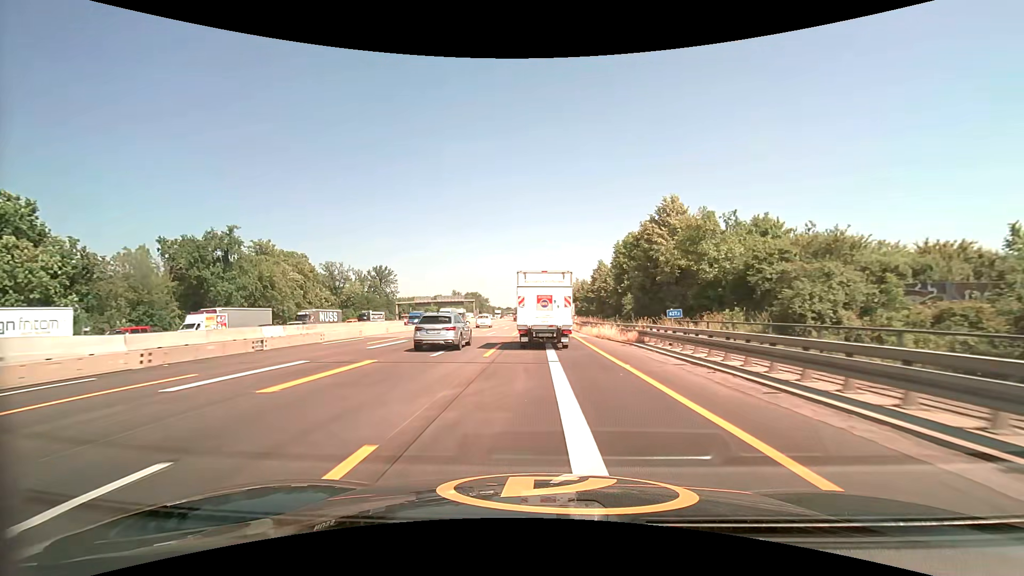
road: motorway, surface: asphalt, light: Day
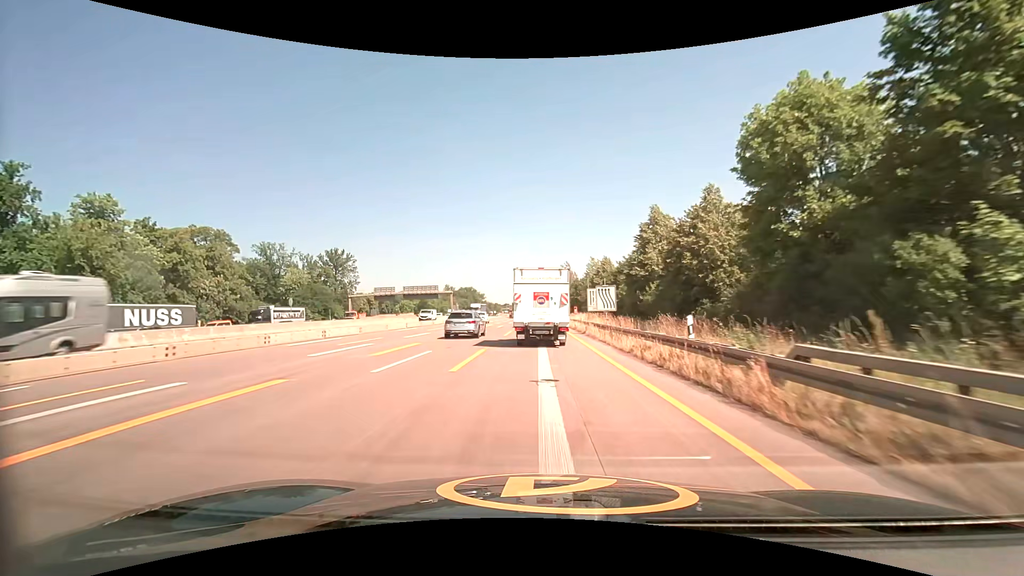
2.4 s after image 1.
(-0.1, +41.0) m; 0°
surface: concrete
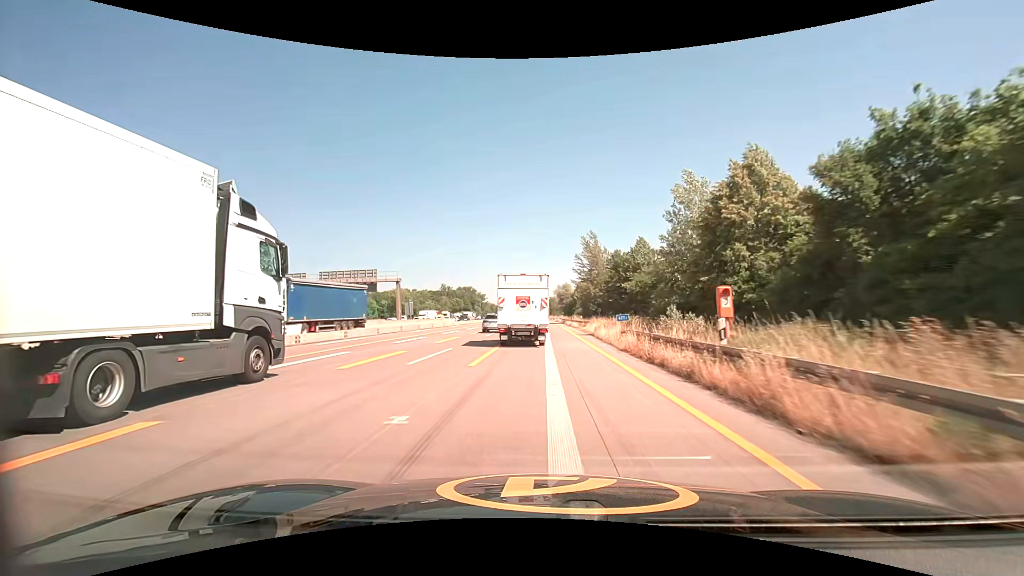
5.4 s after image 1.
(-0.3, +51.7) m; -1°
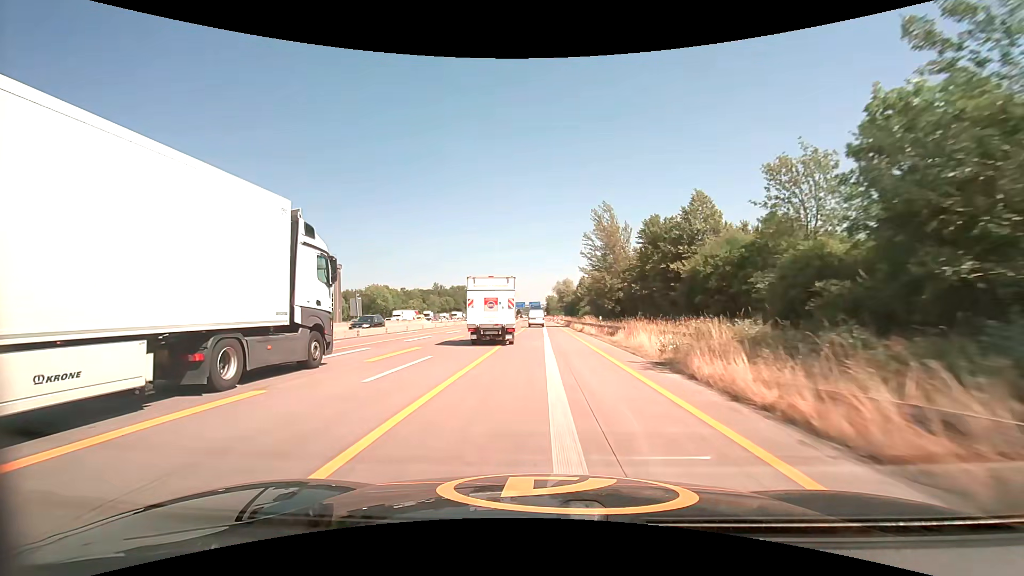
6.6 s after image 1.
(+0.1, +21.6) m; +1°
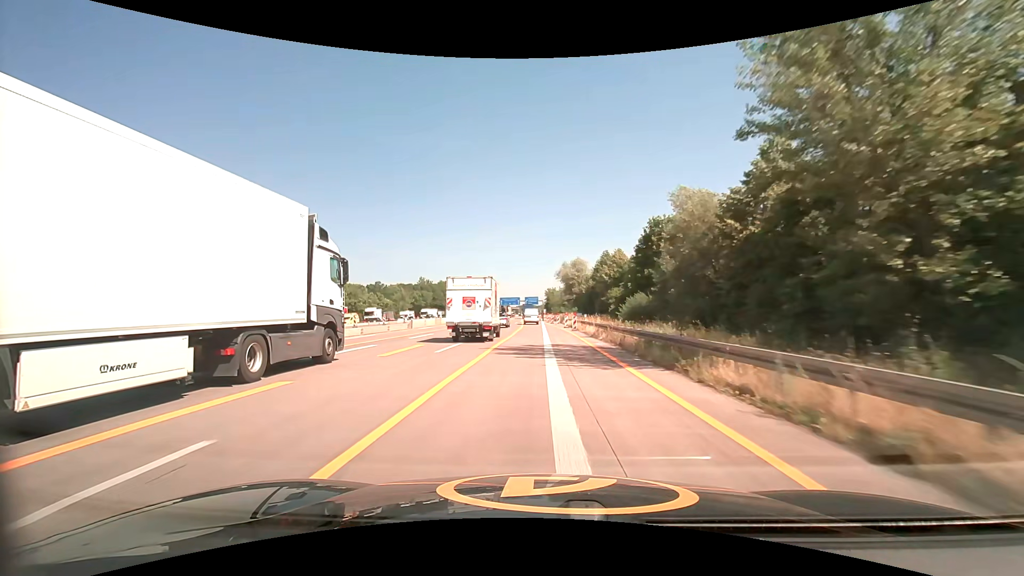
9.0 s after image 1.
(-0.2, +47.1) m; 0°
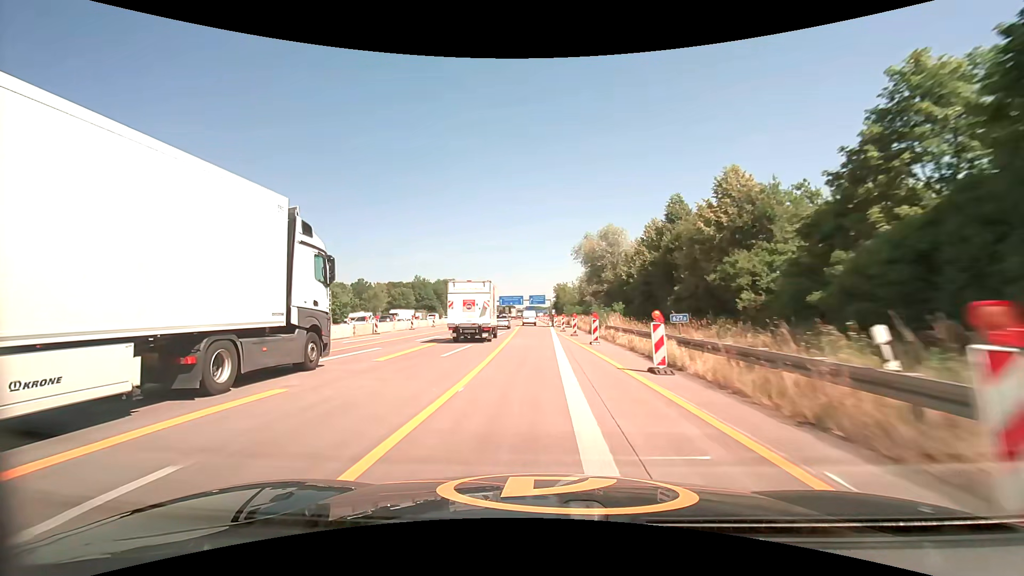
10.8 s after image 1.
(-0.1, +36.9) m; -1°
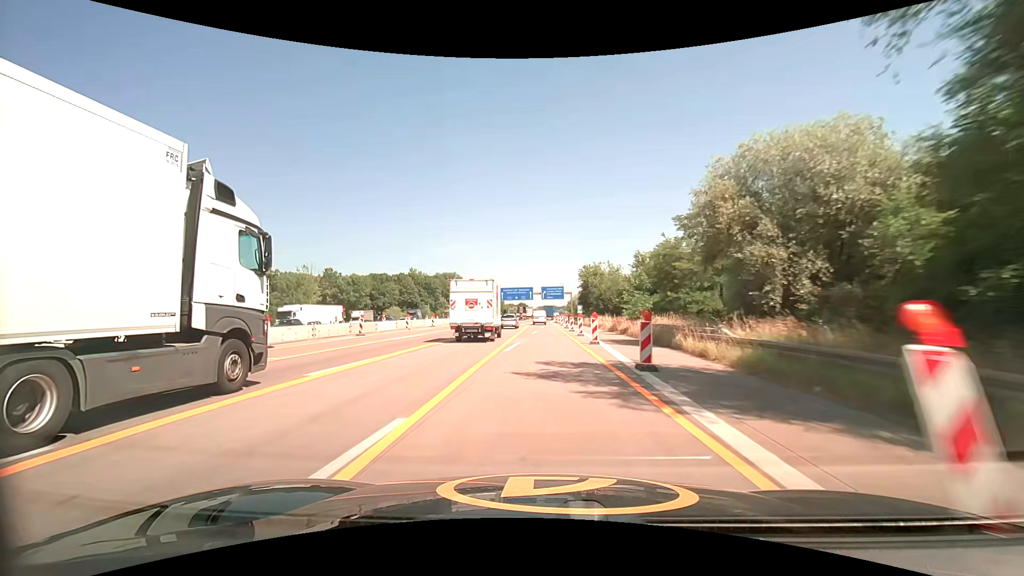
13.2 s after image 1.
(-0.7, +52.2) m; -1°
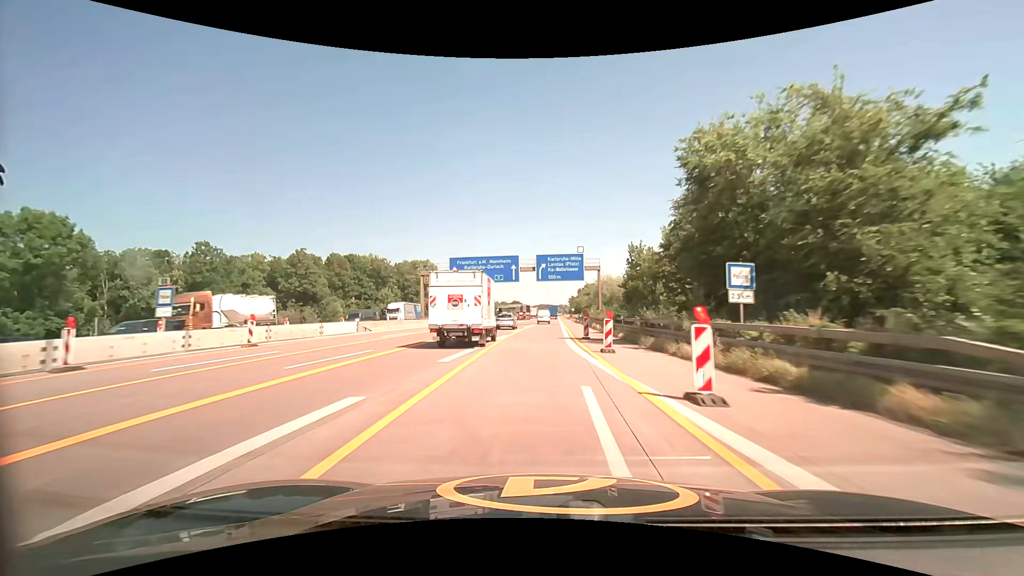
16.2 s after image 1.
(-0.1, +69.2) m; 0°
(0, +10) (0, +20) (0, +30) (0, +40) (0, +50) (+1, +60) (+1, +70) (+1, +80) (+2, +90) (+2, +100) m
